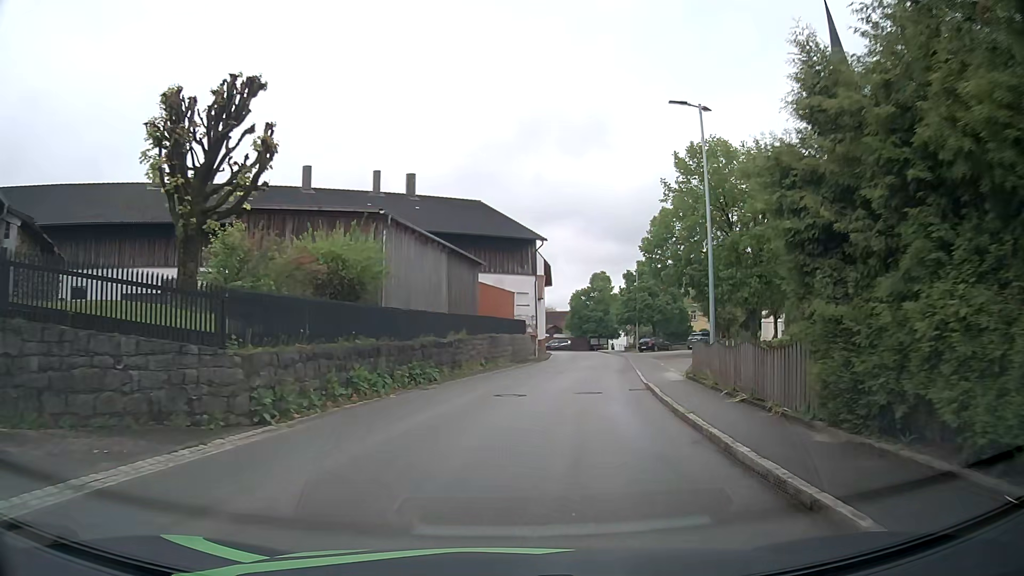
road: tertiary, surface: asphalt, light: Day
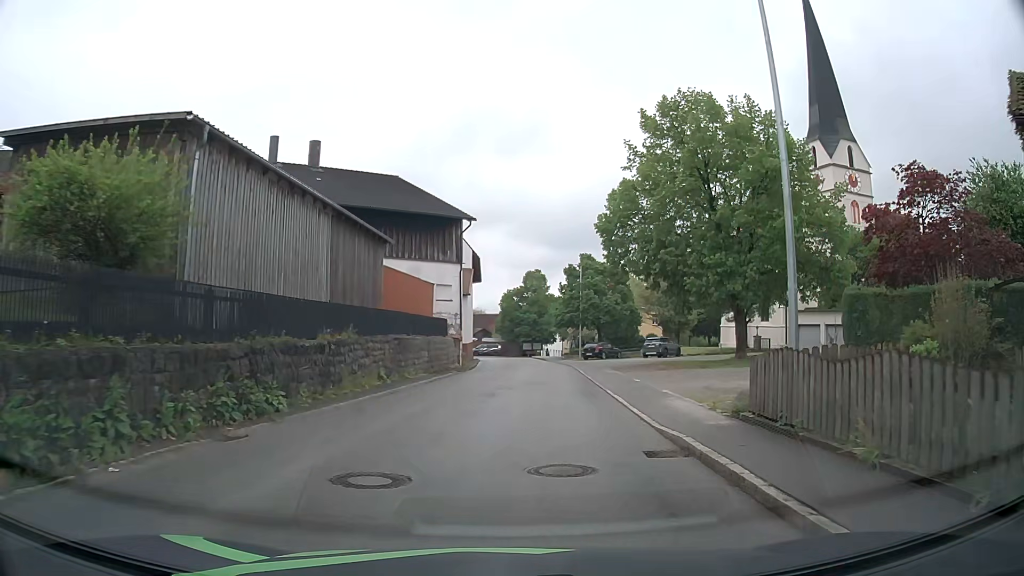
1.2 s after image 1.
(+0.5, +10.0) m; +6°
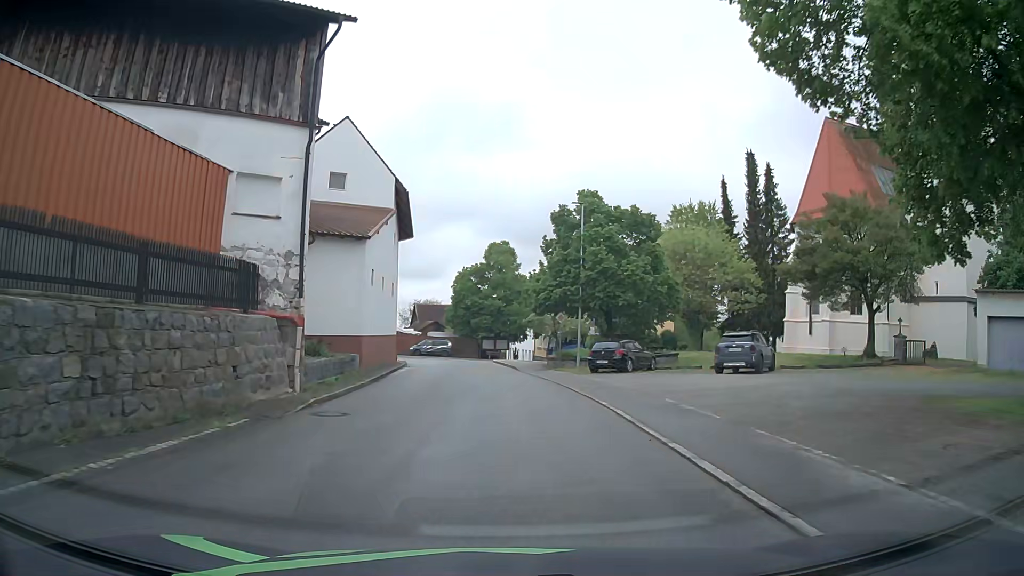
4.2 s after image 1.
(+1.1, +26.0) m; +3°
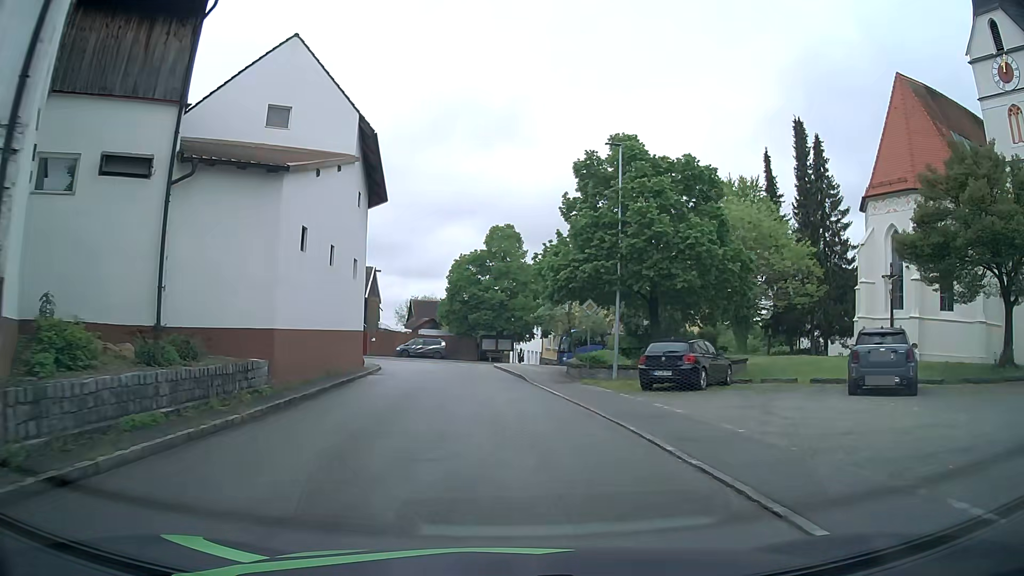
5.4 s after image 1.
(0.0, +10.2) m; -1°
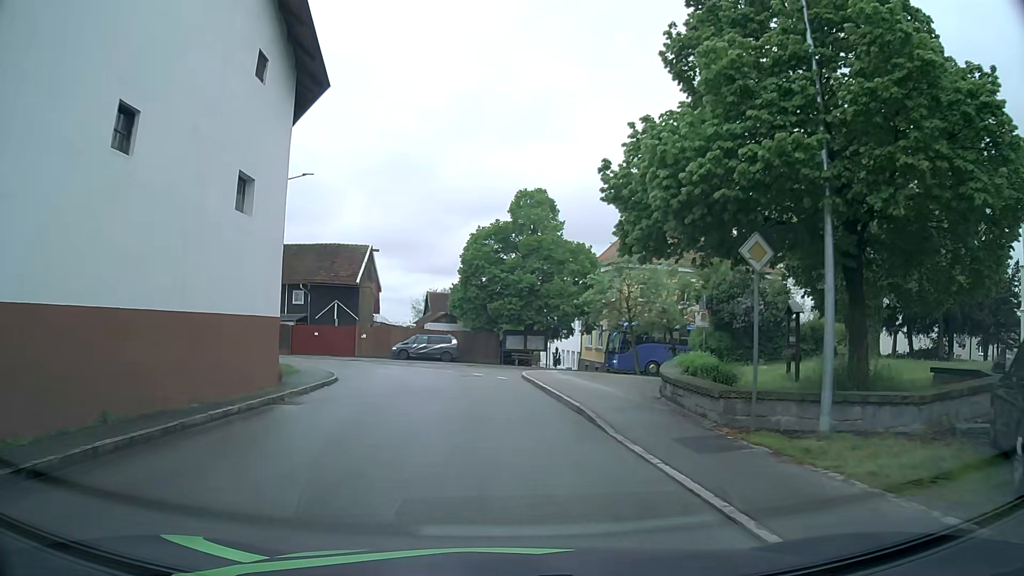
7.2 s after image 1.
(-0.1, +14.1) m; -2°
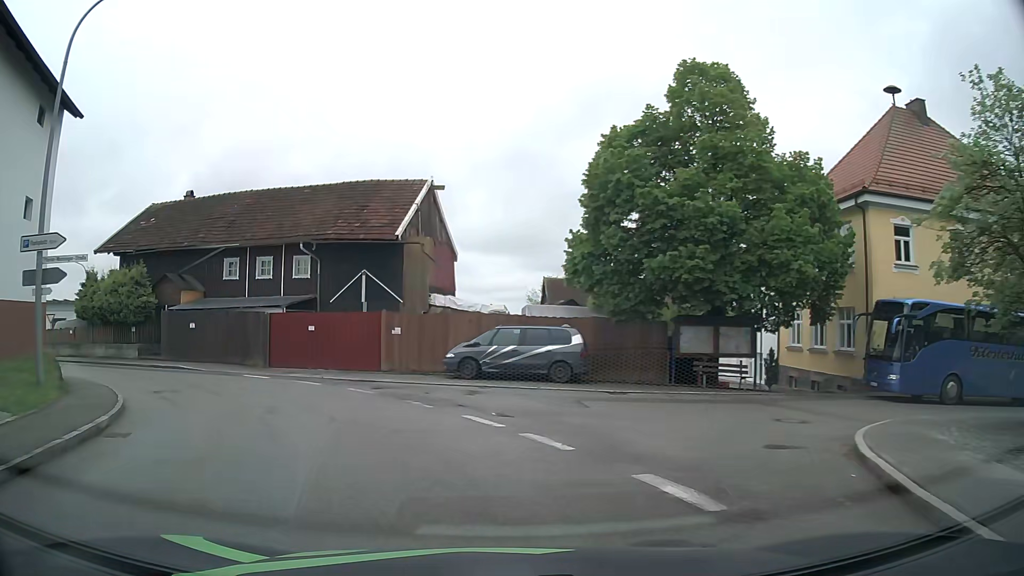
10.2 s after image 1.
(-1.1, +22.8) m; -10°
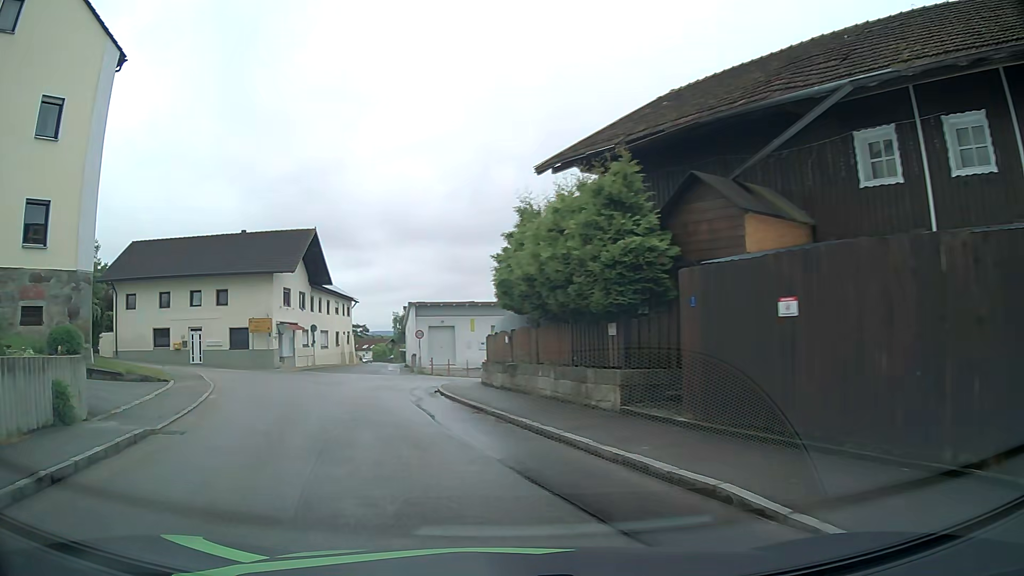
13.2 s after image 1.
(-8.2, +19.5) m; -50°
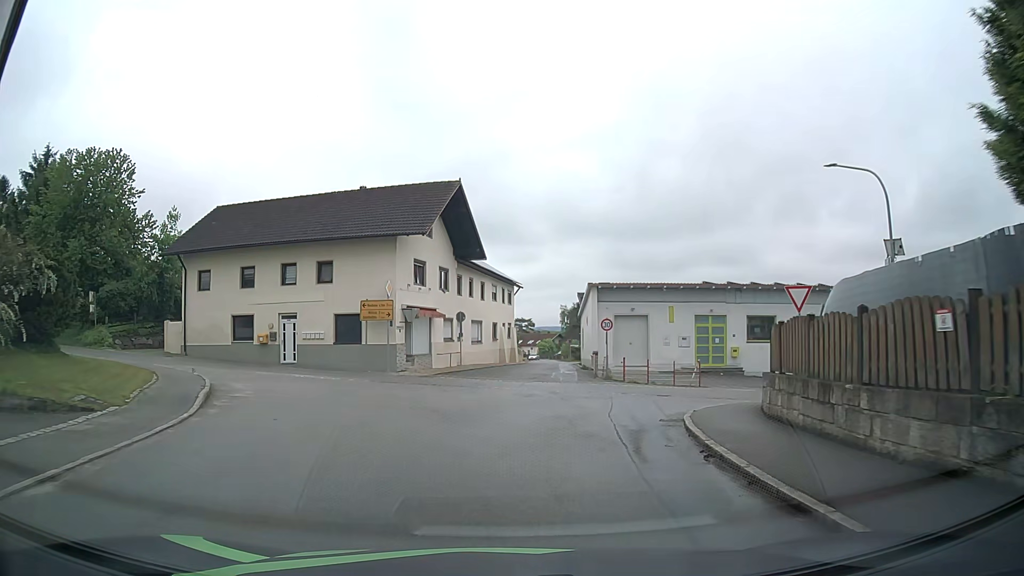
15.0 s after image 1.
(-2.3, +12.9) m; -14°
(0, +10) (+3, +19) (+11, +26) (+21, +29) (+30, +30) (+40, +31) (+50, +31) (+60, +31) (+70, +31) (+80, +31) m
